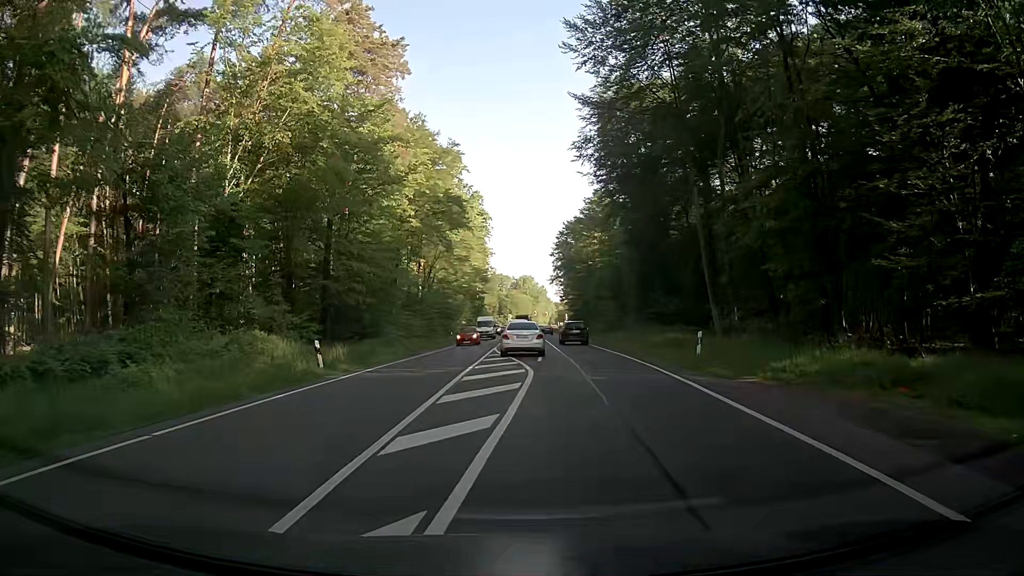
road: primary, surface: asphalt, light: Day
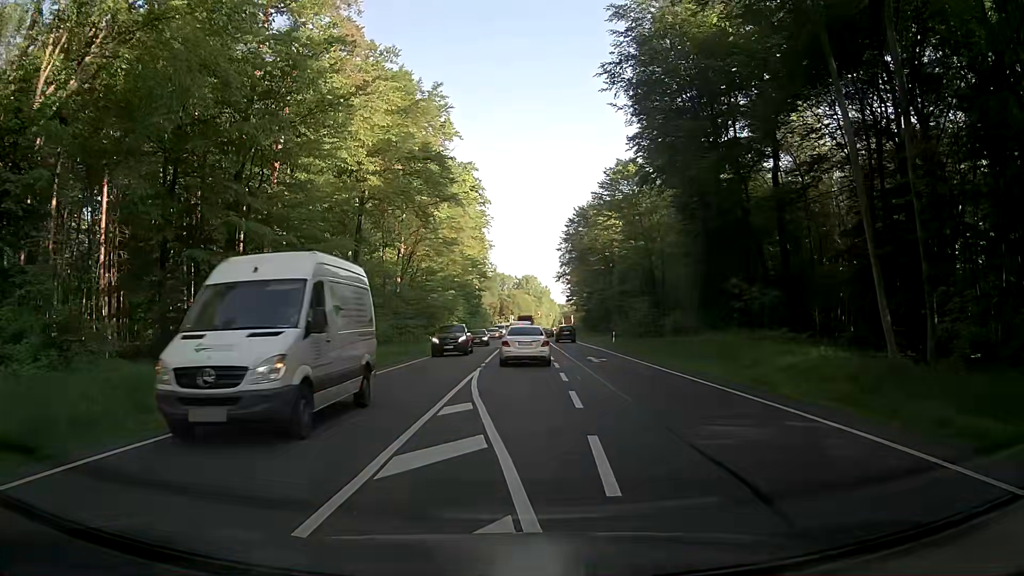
(+0.3, +18.7) m; +2°
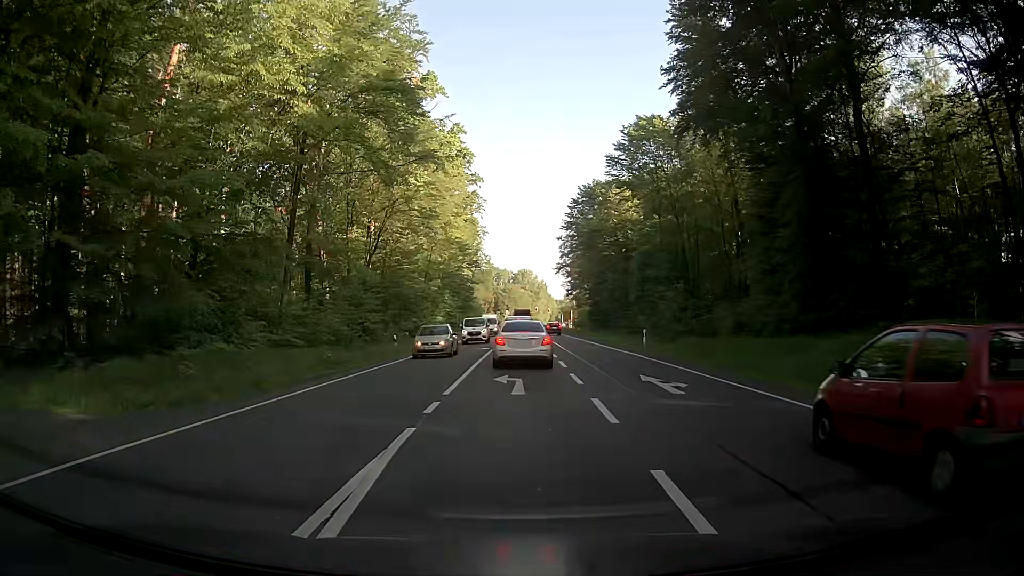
(-0.2, +14.4) m; 0°
